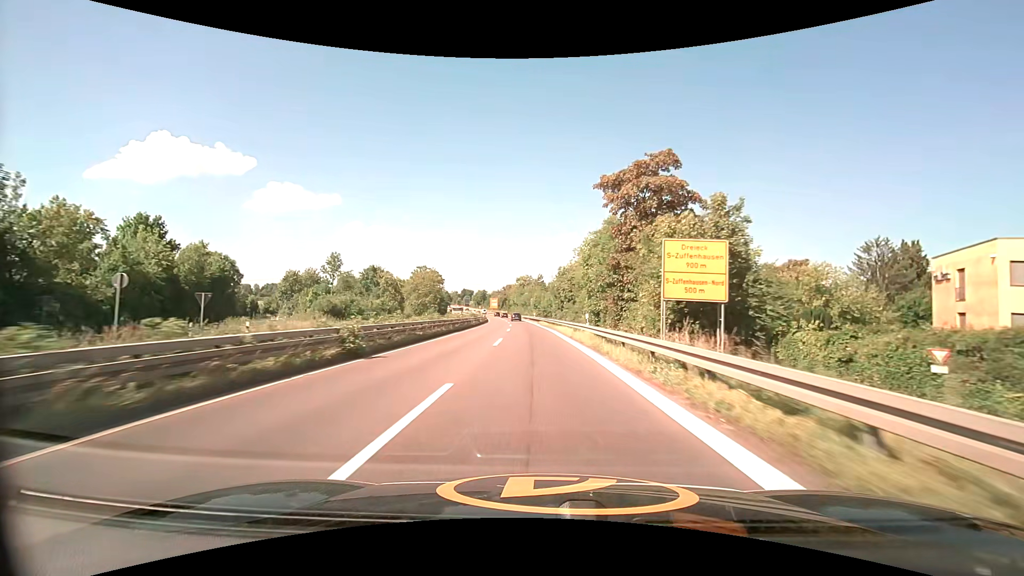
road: trunk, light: Day
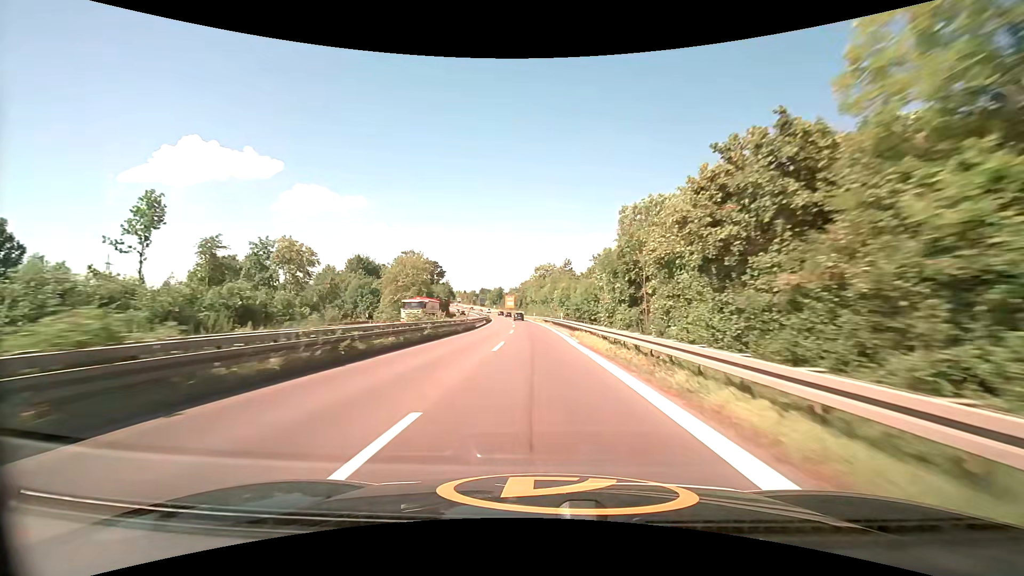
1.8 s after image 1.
(-0.8, +38.5) m; -3°
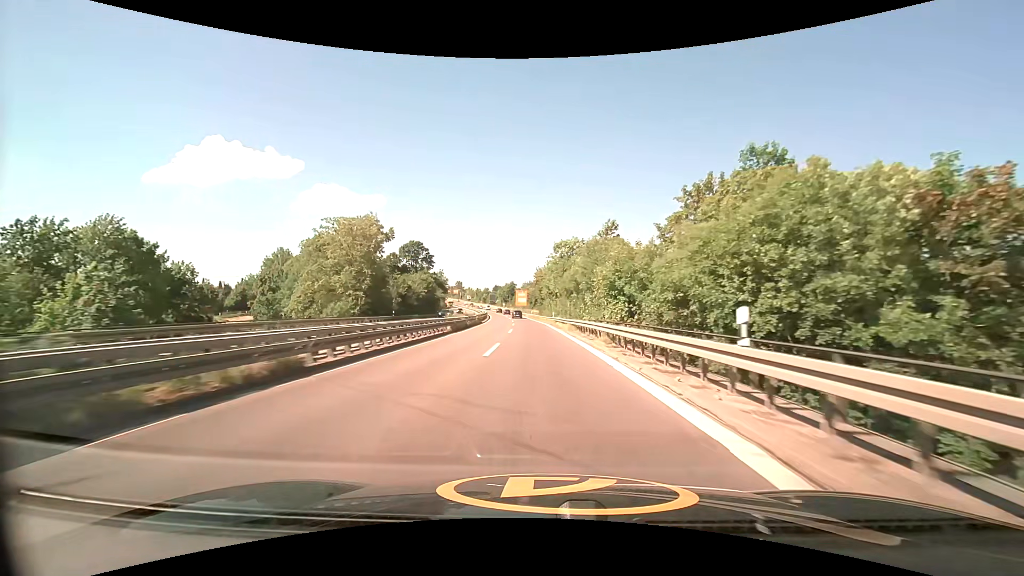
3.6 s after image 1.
(-0.6, +38.9) m; -2°
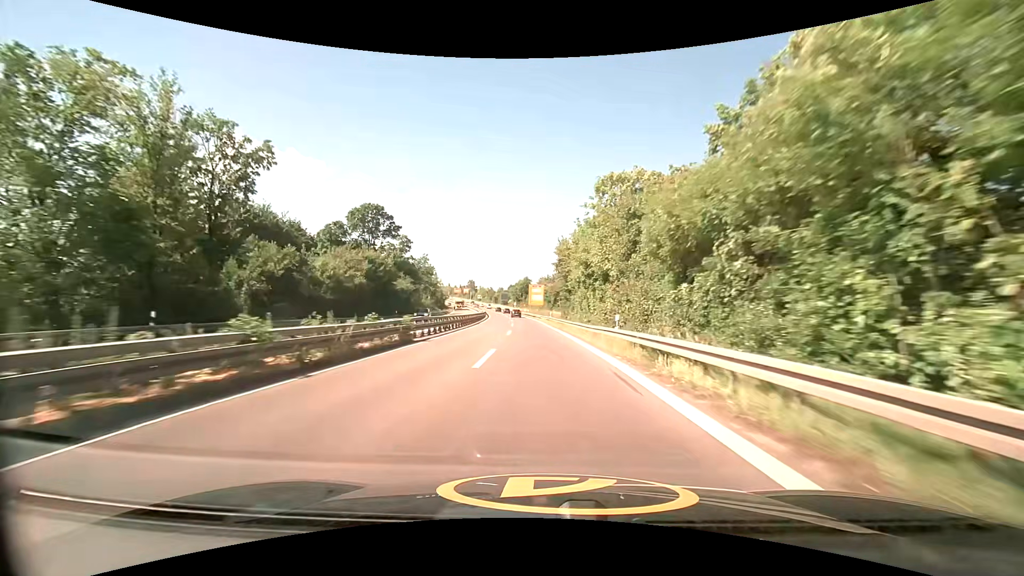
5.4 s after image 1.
(-0.9, +39.1) m; -2°
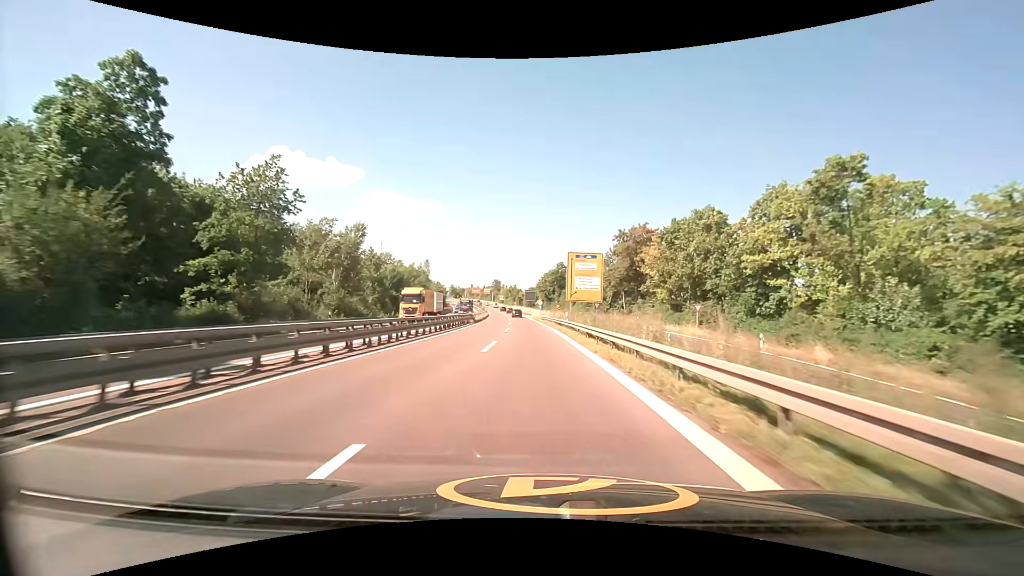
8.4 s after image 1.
(-2.2, +66.2) m; -4°
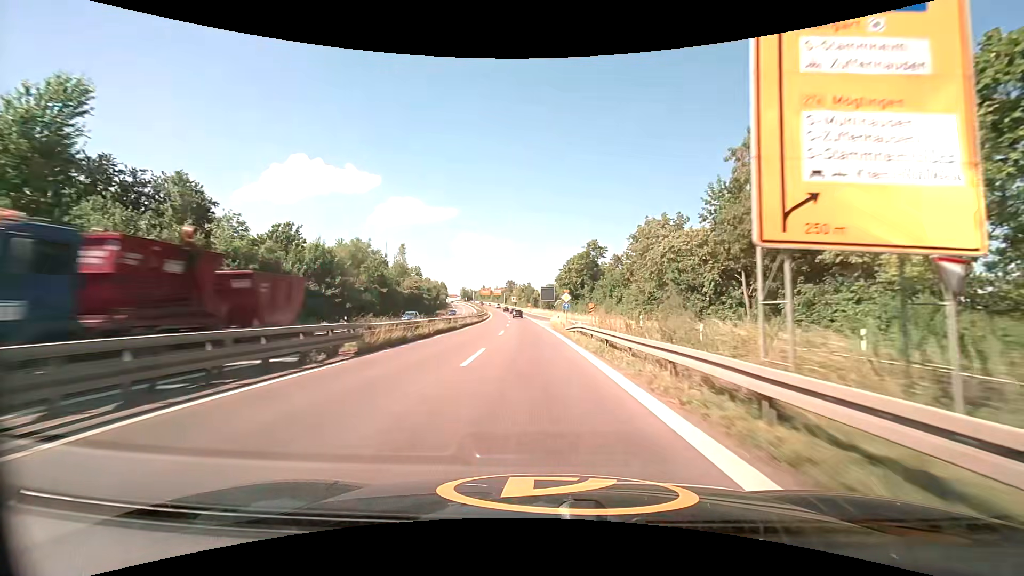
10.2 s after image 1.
(-0.7, +39.7) m; -2°
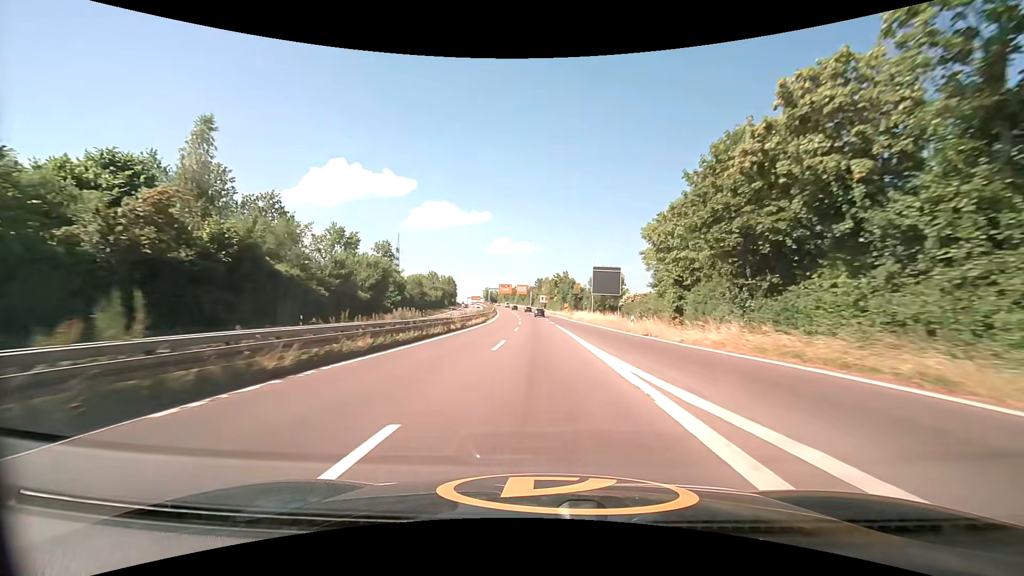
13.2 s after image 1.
(-2.7, +66.3) m; -4°
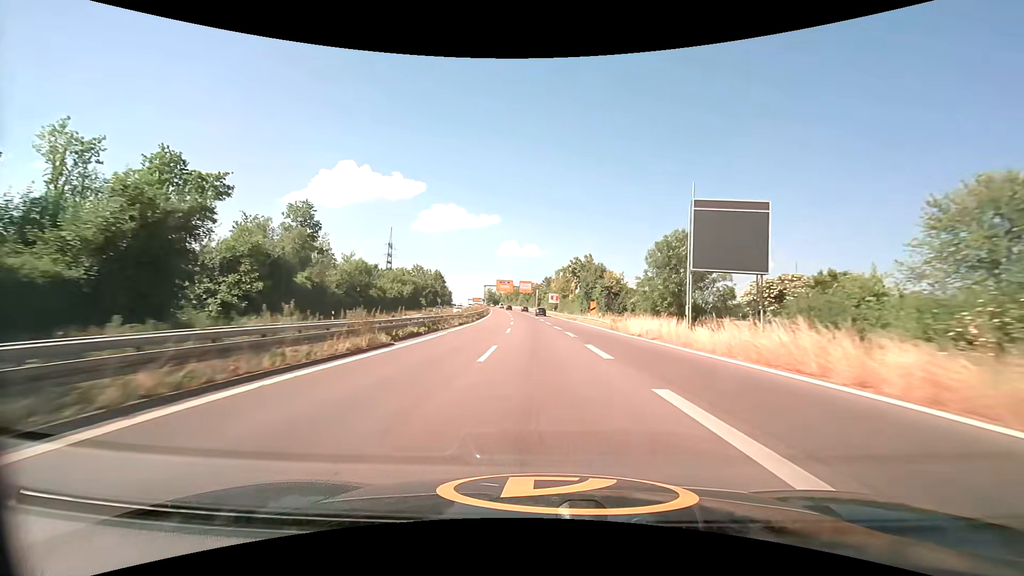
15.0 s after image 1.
(-0.4, +40.0) m; -1°
(0, +10) (0, +20) (0, +30) (-1, +40) (-1, +50) (-2, +60) (-2, +70) (-3, +80) (-4, +90) (-5, +100) m
